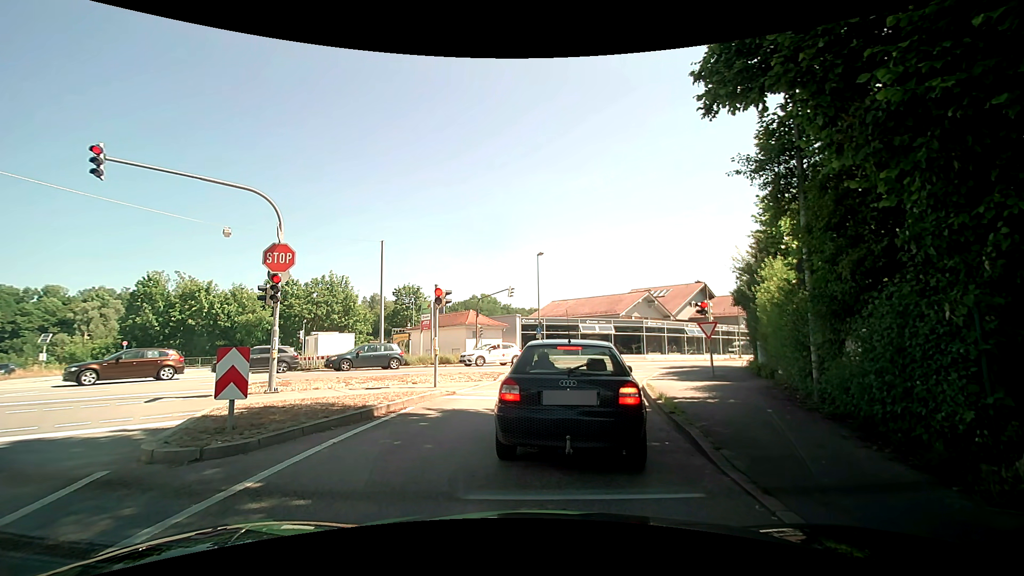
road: tertiary_link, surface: asphalt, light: Day
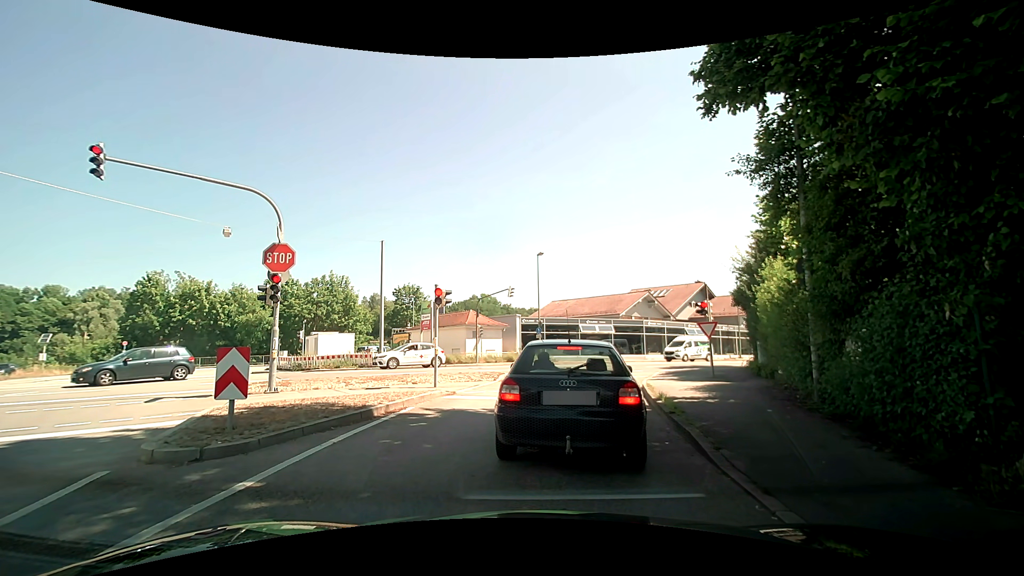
(0.0, 0.0) m; 0°
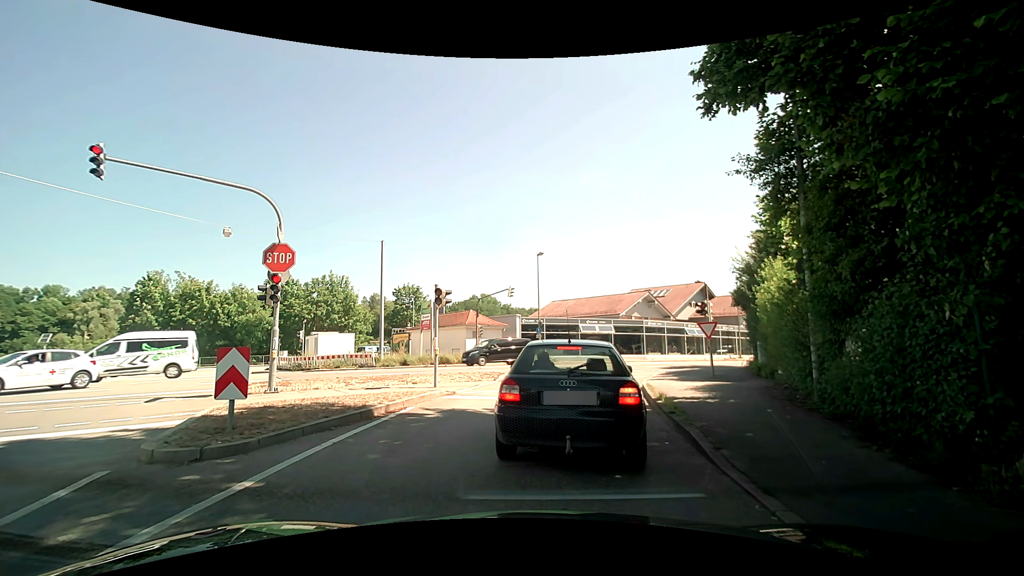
(0.0, 0.0) m; 0°
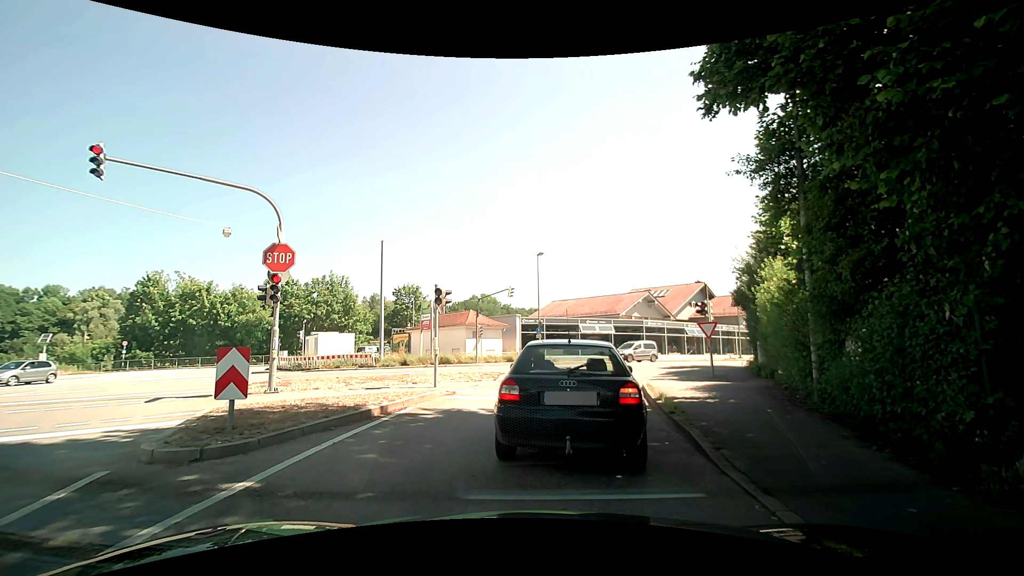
(0.0, 0.0) m; 0°
